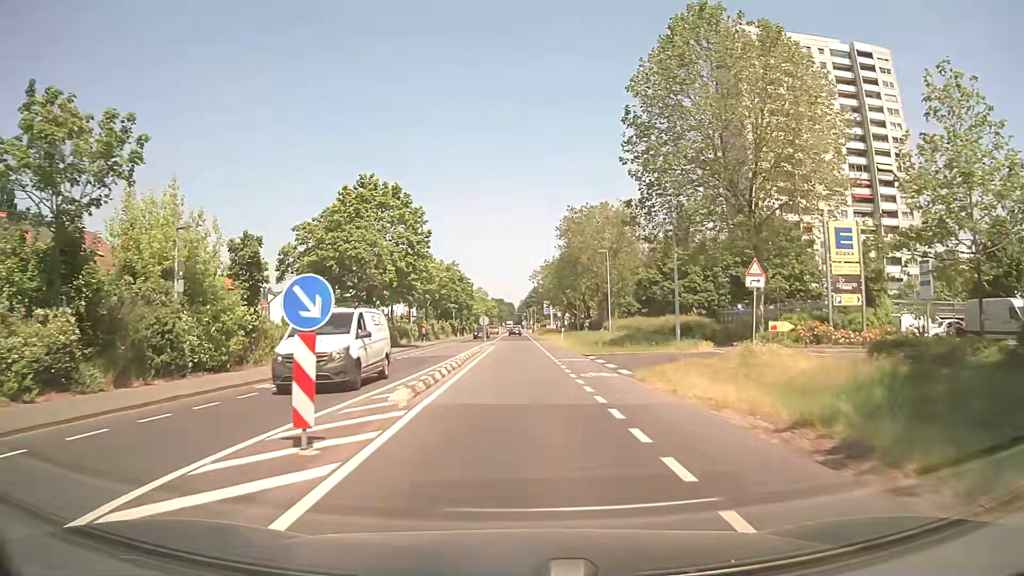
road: secondary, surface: asphalt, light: Day
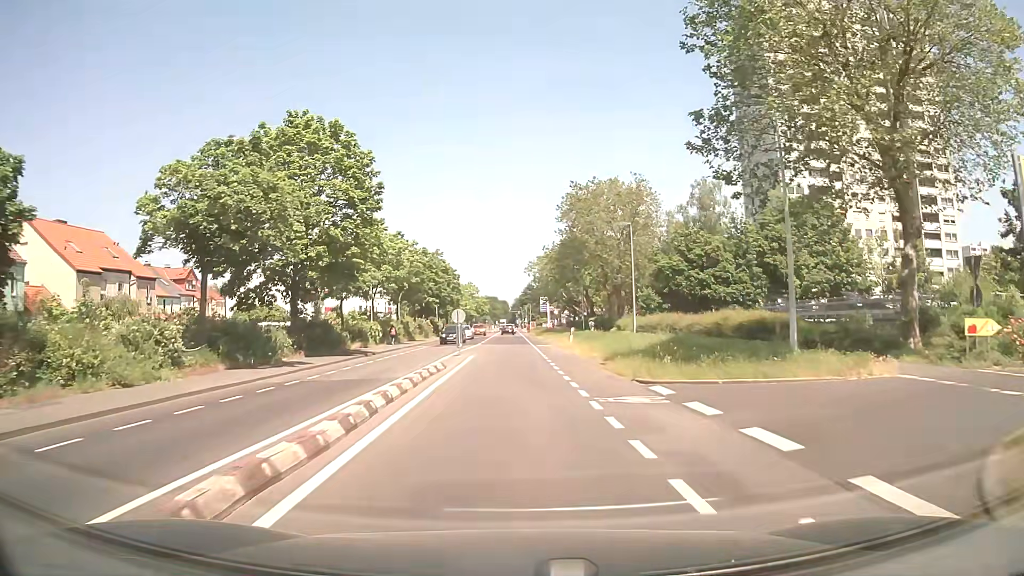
(-0.1, +15.1) m; 0°
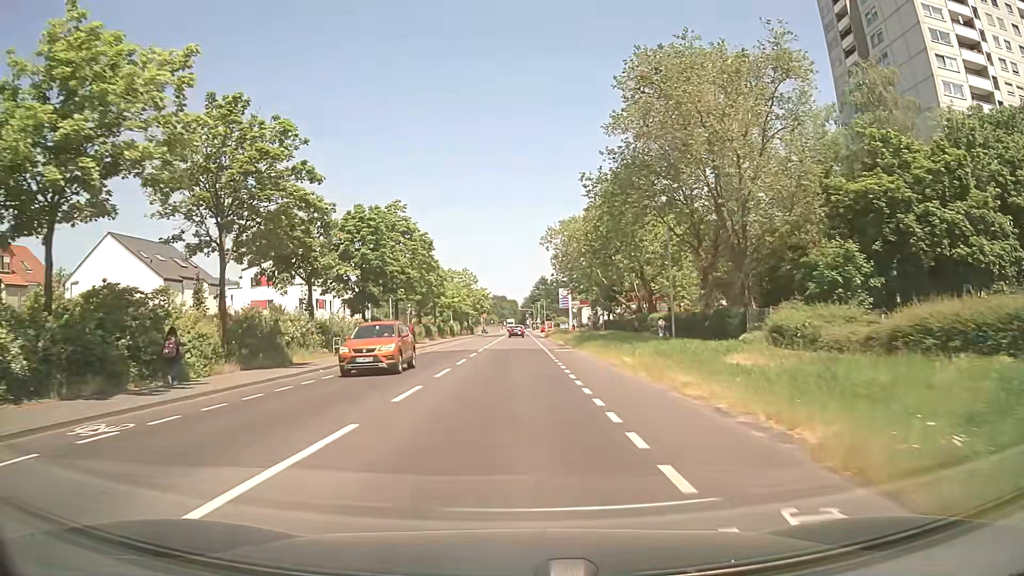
(-0.4, +39.8) m; -1°
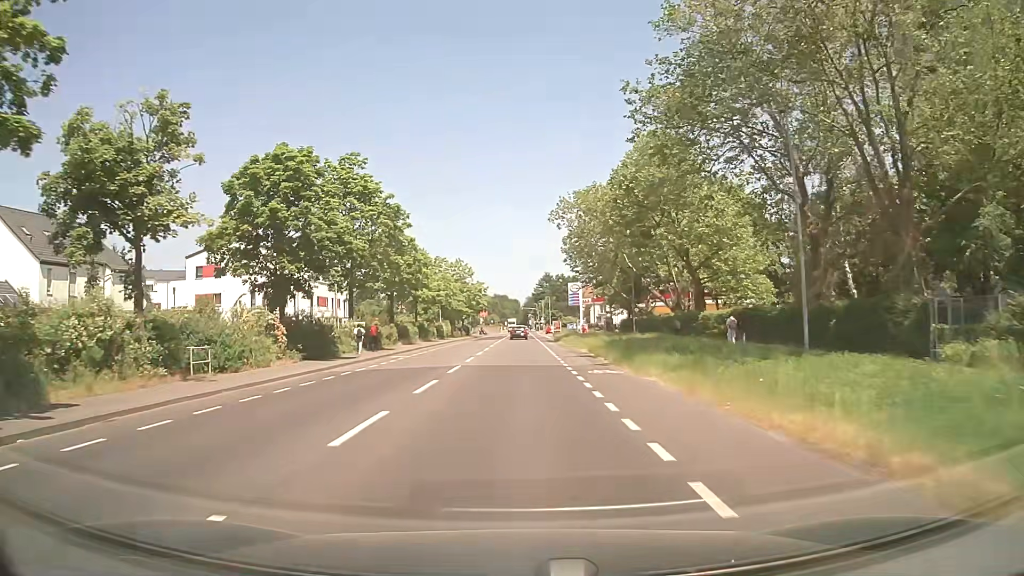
(-0.1, +16.7) m; -1°
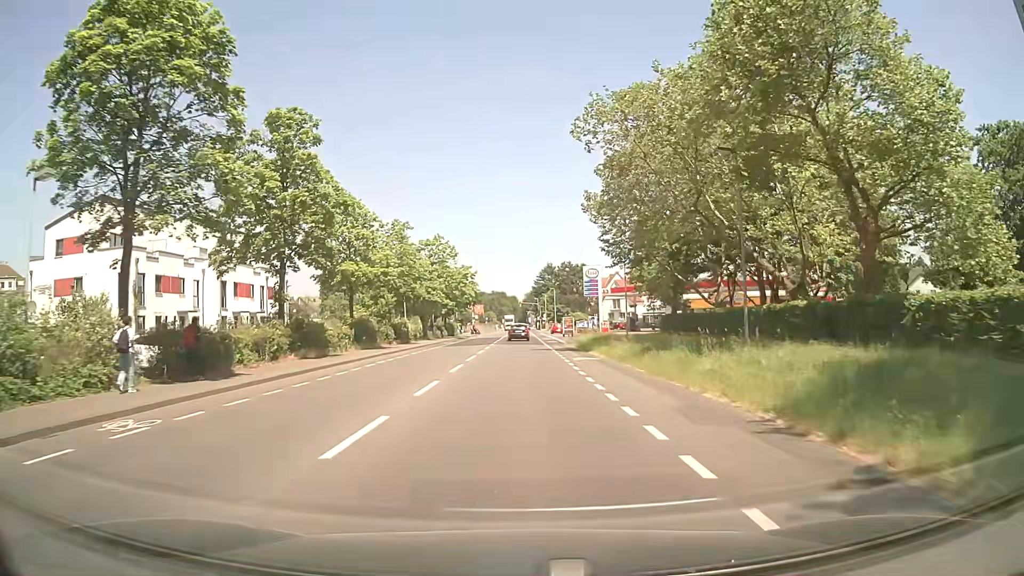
(+0.1, +25.1) m; +1°
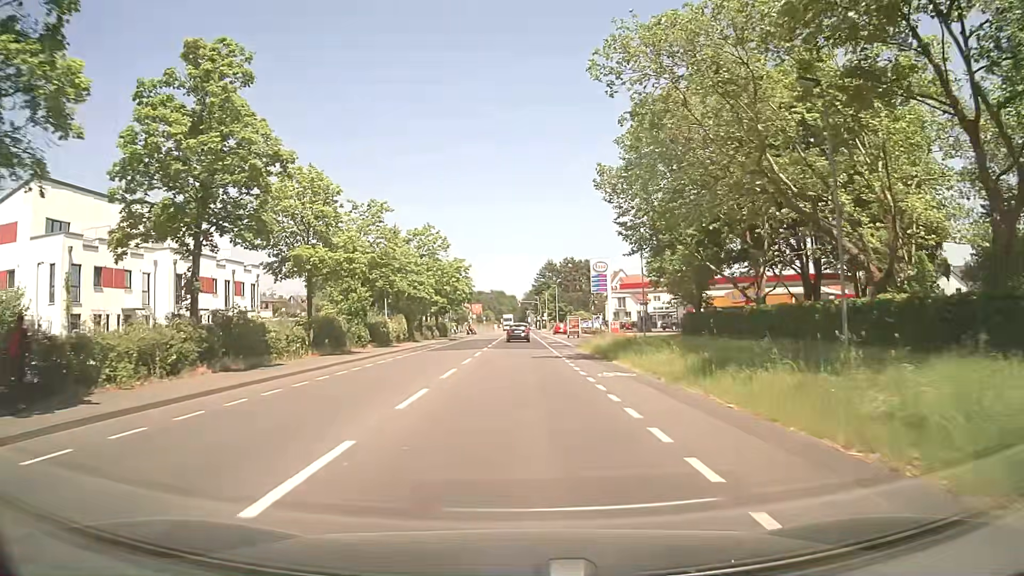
(0.0, +8.1) m; 0°
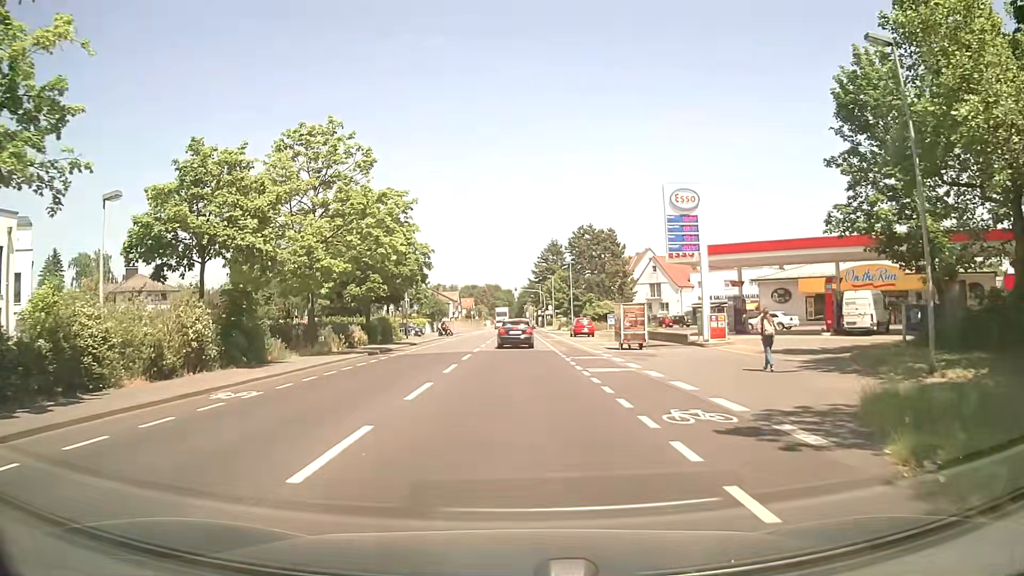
(+0.2, +34.9) m; +1°
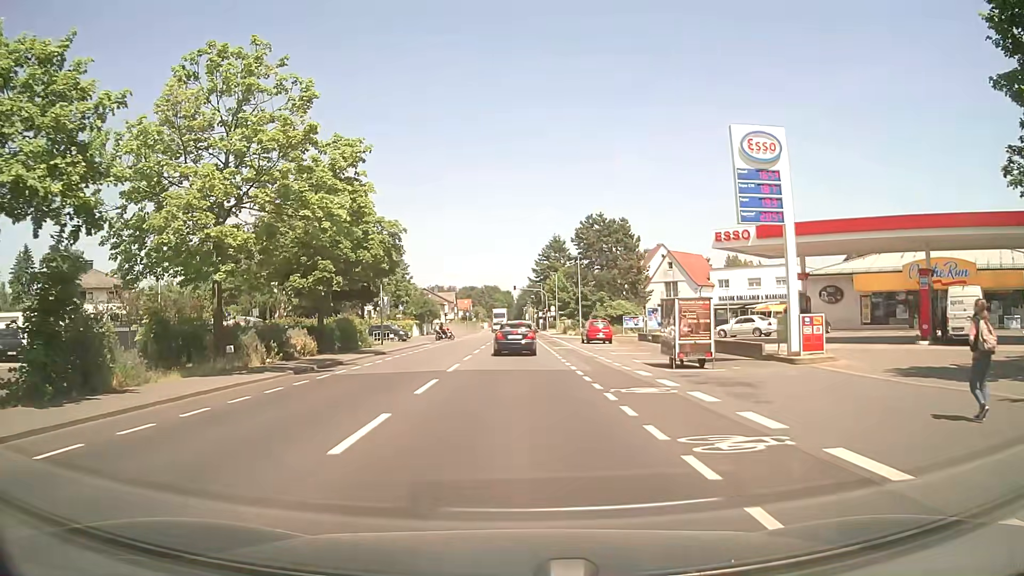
(-0.1, +10.5) m; -1°
